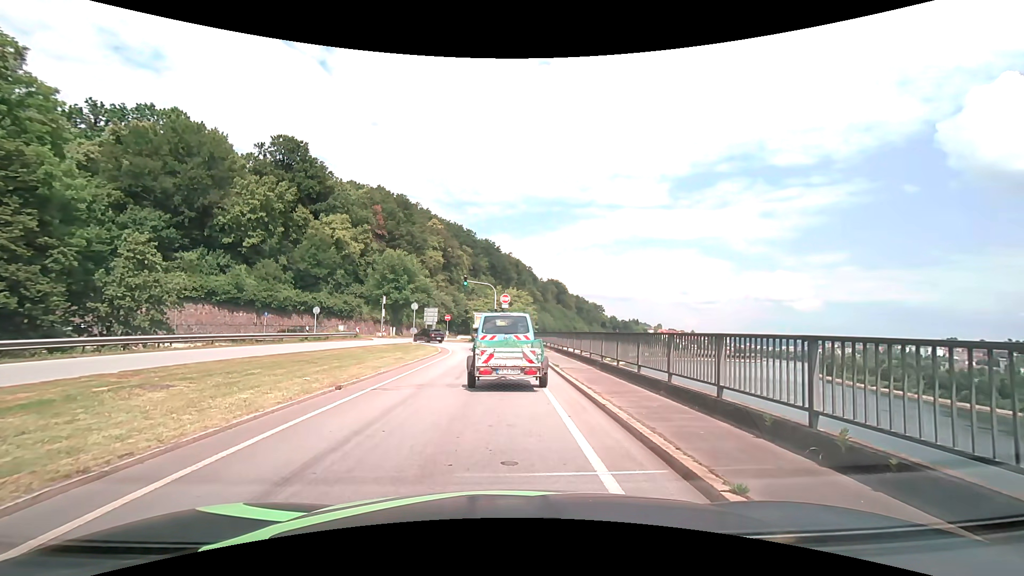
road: primary_link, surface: asphalt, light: Day
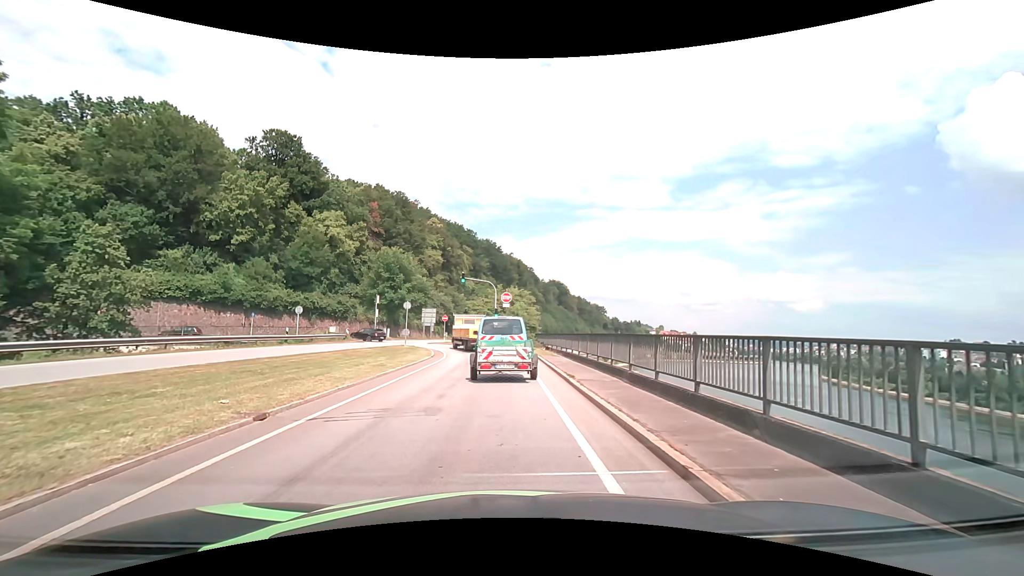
(0.0, +4.0) m; -1°
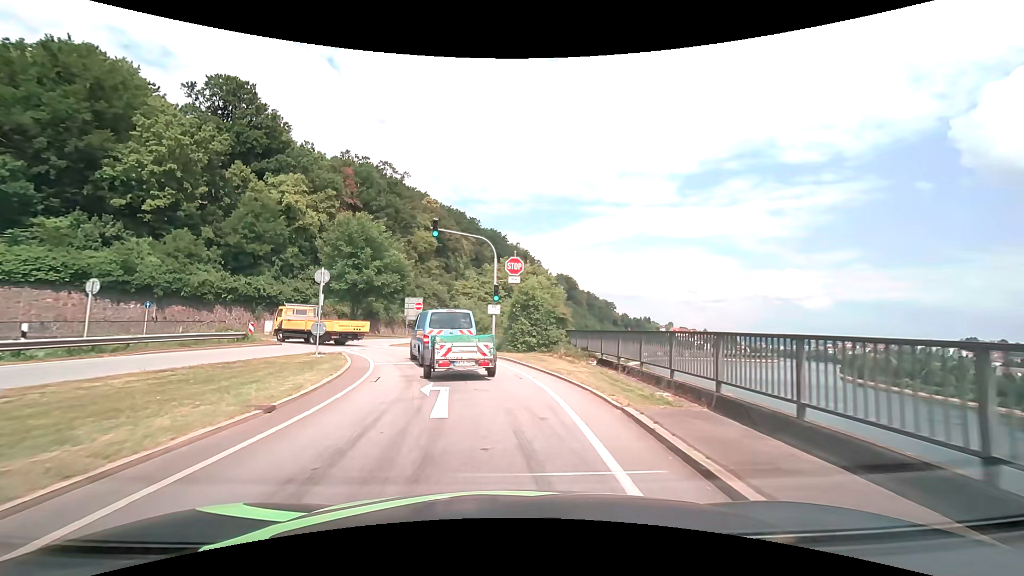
(-0.1, +20.1) m; -1°
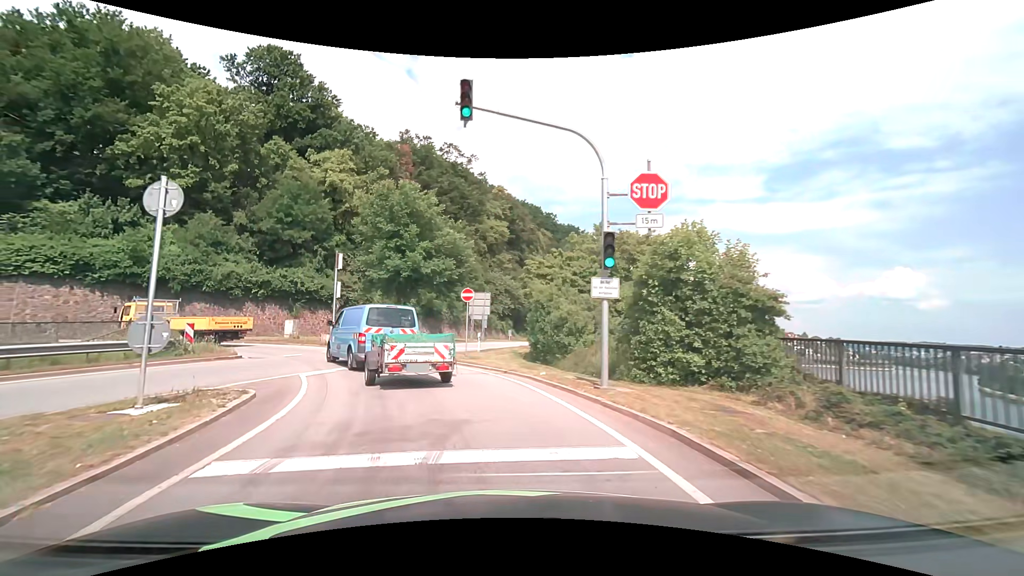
(-0.7, +13.8) m; -8°
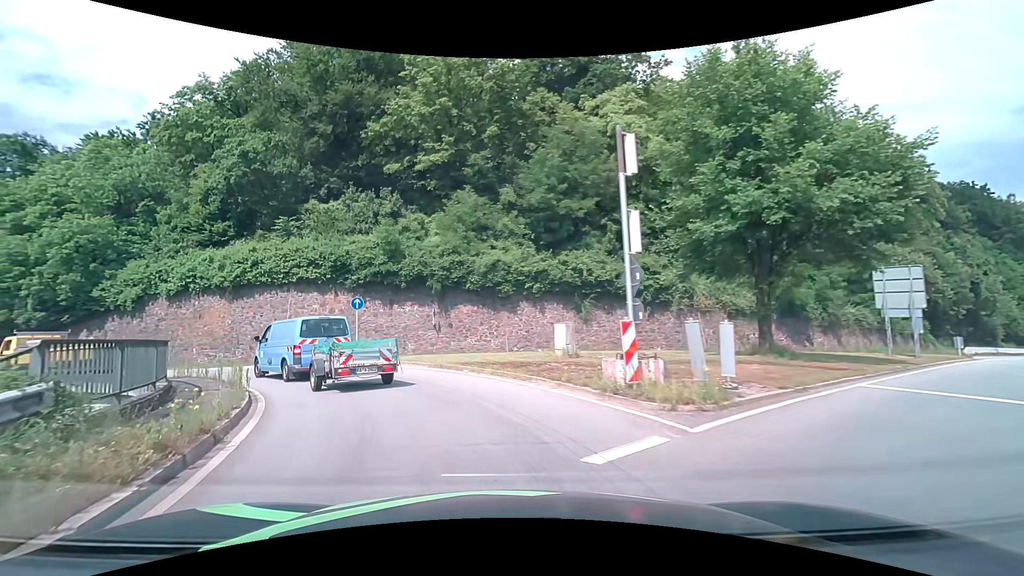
(-5.2, +19.2) m; -33°
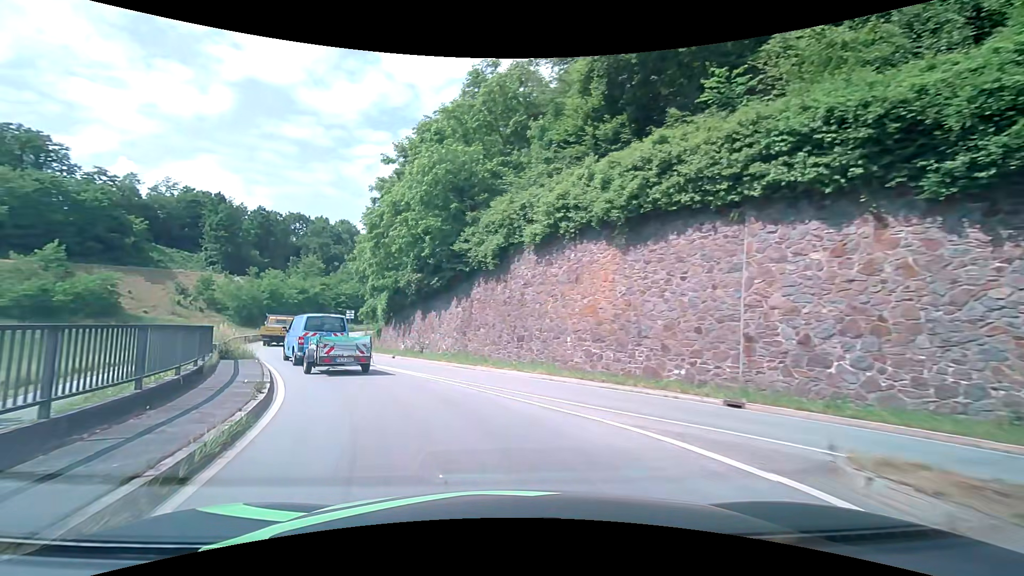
(-8.8, +20.7) m; -45°
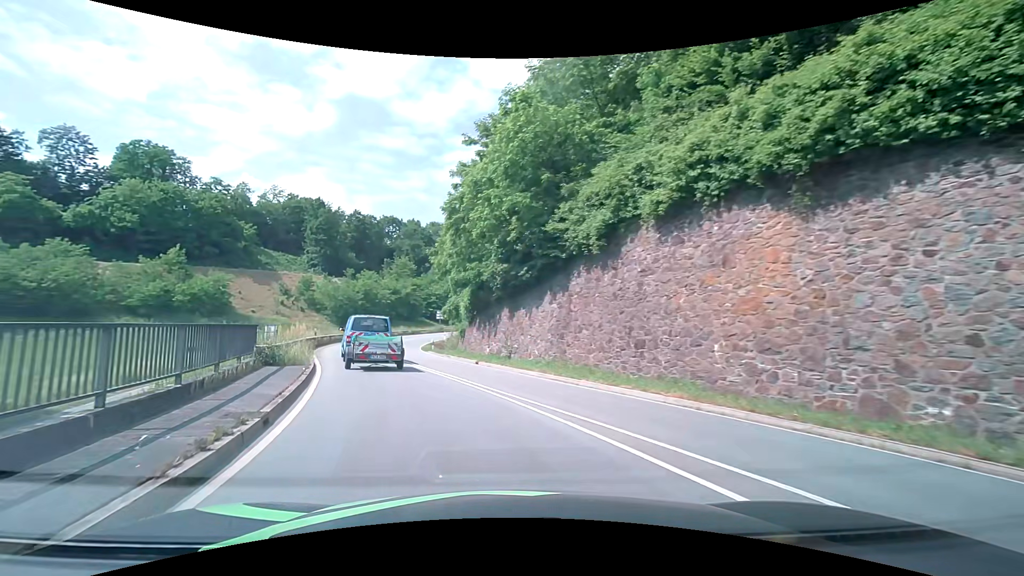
(-0.4, +5.1) m; -10°
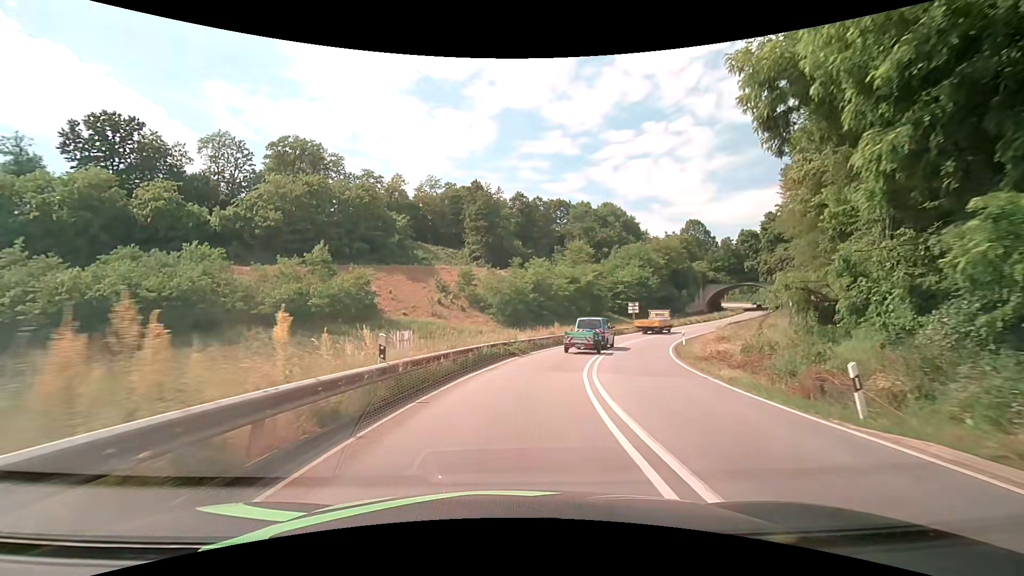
(-8.5, +28.7) m; -21°
(0, +10) (+2, +20) (+4, +30) (+7, +39) (+11, +48) (+15, +57) (+20, +66) (+26, +74) (+31, +83) (+37, +91) m
